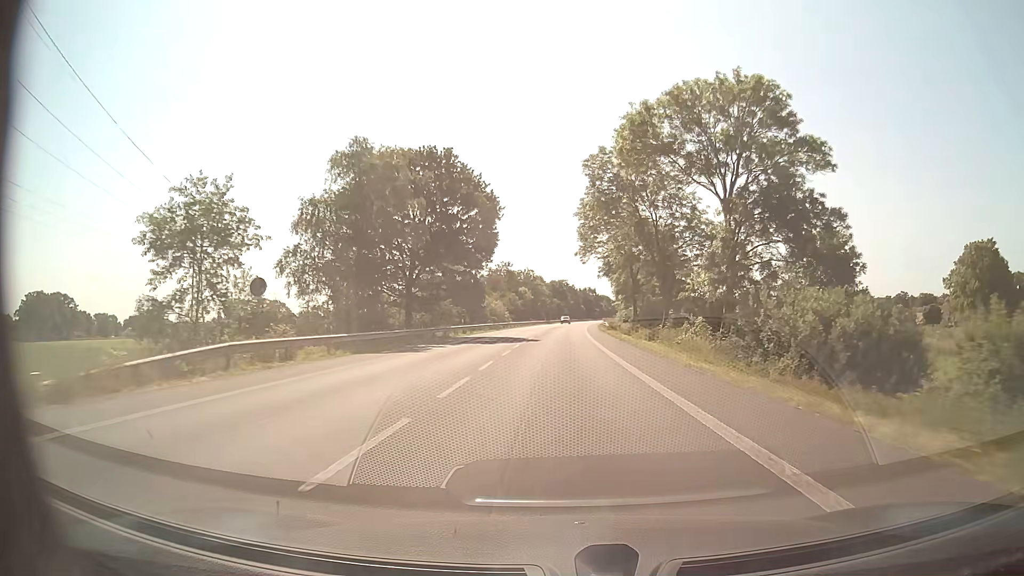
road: primary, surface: asphalt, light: Day
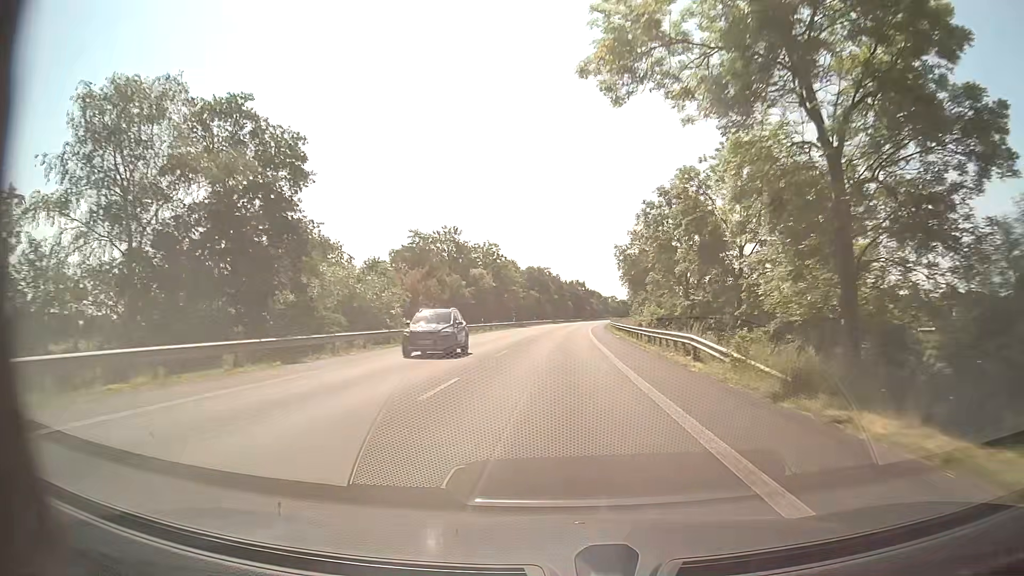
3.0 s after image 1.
(+0.7, +55.4) m; +1°
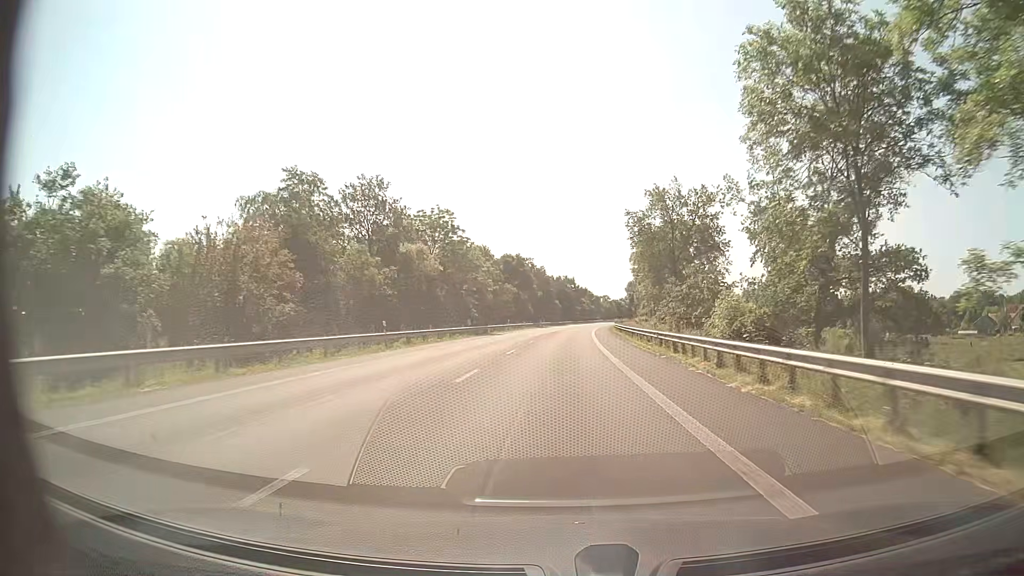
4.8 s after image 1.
(+0.4, +33.3) m; +1°
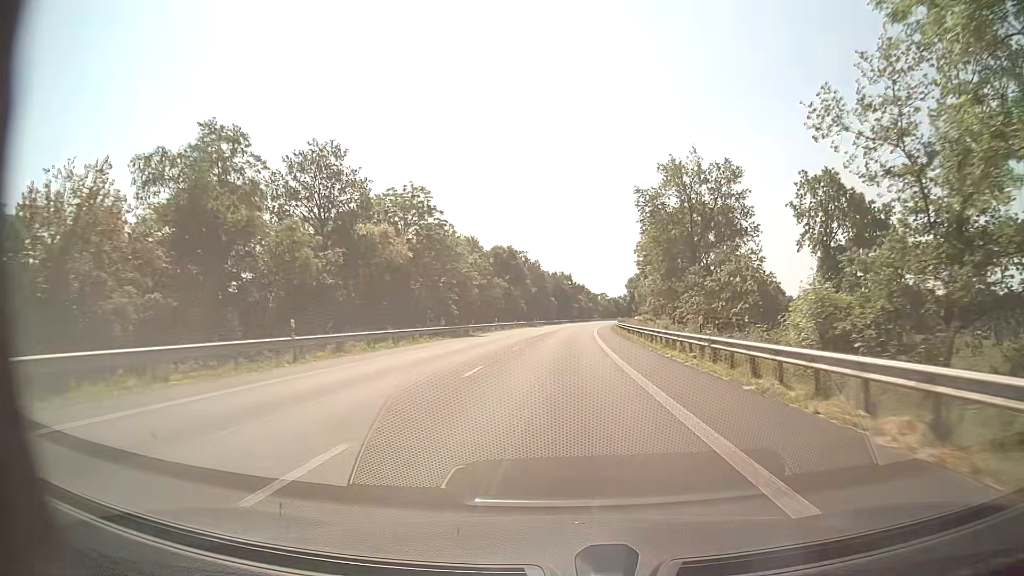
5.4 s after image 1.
(0.0, +11.1) m; 0°
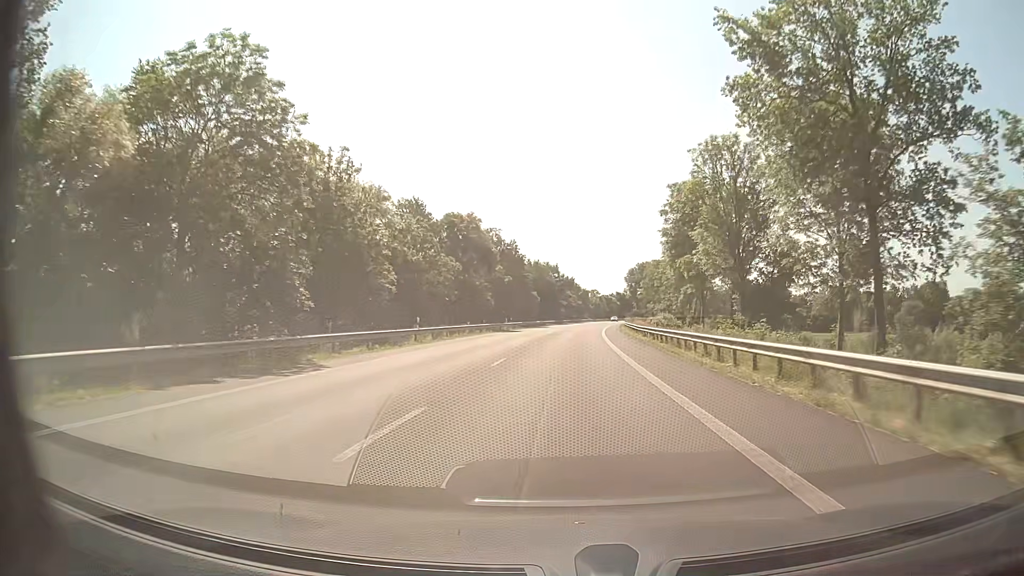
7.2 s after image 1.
(+0.4, +33.3) m; +1°
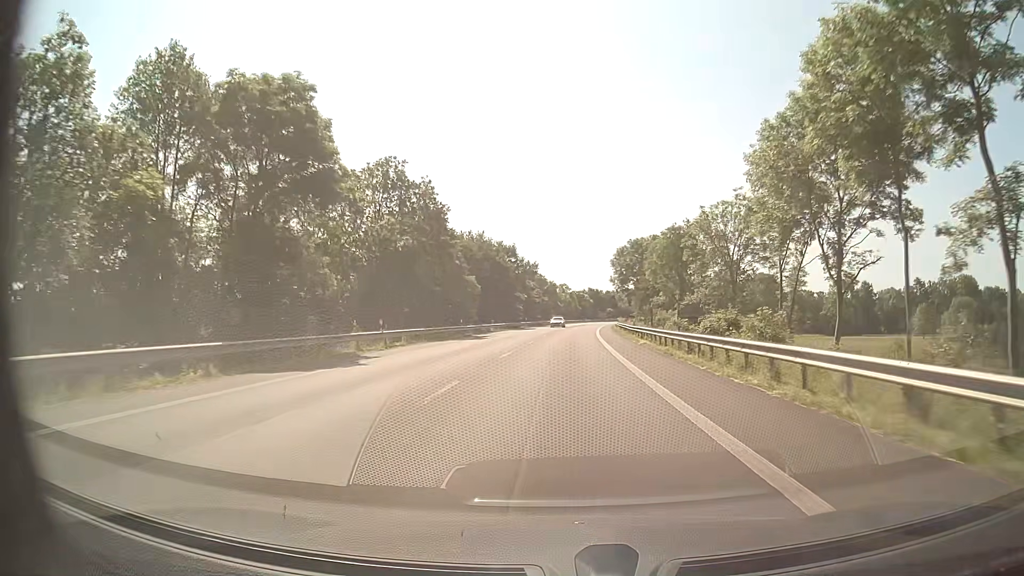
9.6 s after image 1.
(+1.2, +44.4) m; +3°
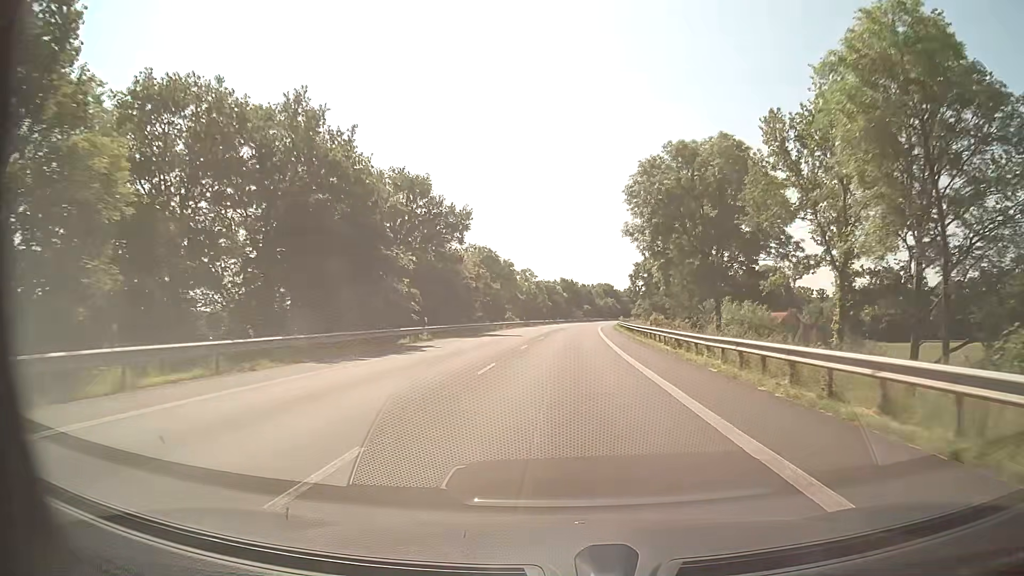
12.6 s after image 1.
(+1.2, +55.6) m; +3°
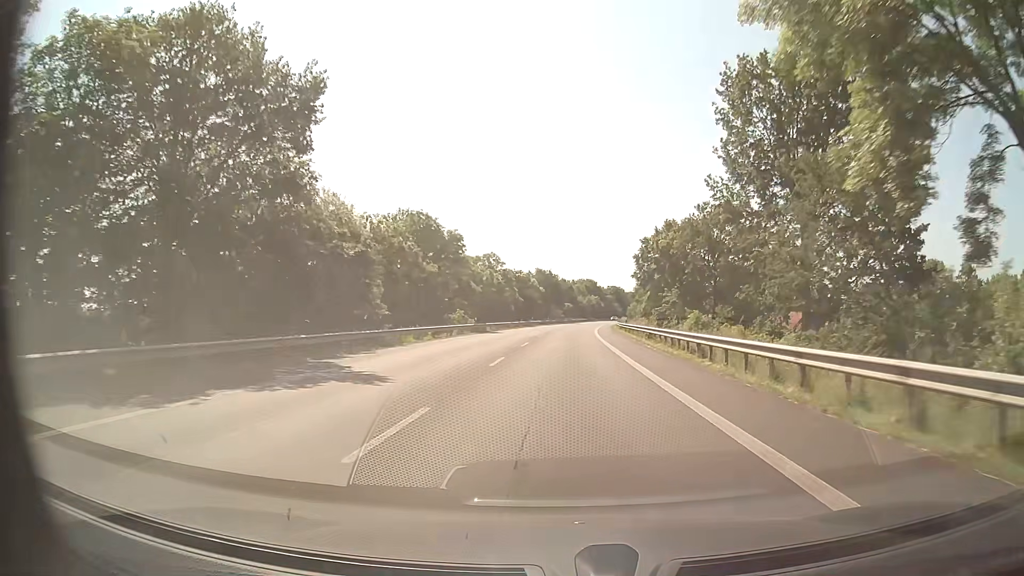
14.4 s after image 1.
(+0.5, +33.4) m; +2°
(0, +10) (0, +20) (0, +30) (+1, +40) (+1, +50) (+2, +60) (+2, +70) (+3, +80) (+4, +90) (+4, +100) m
